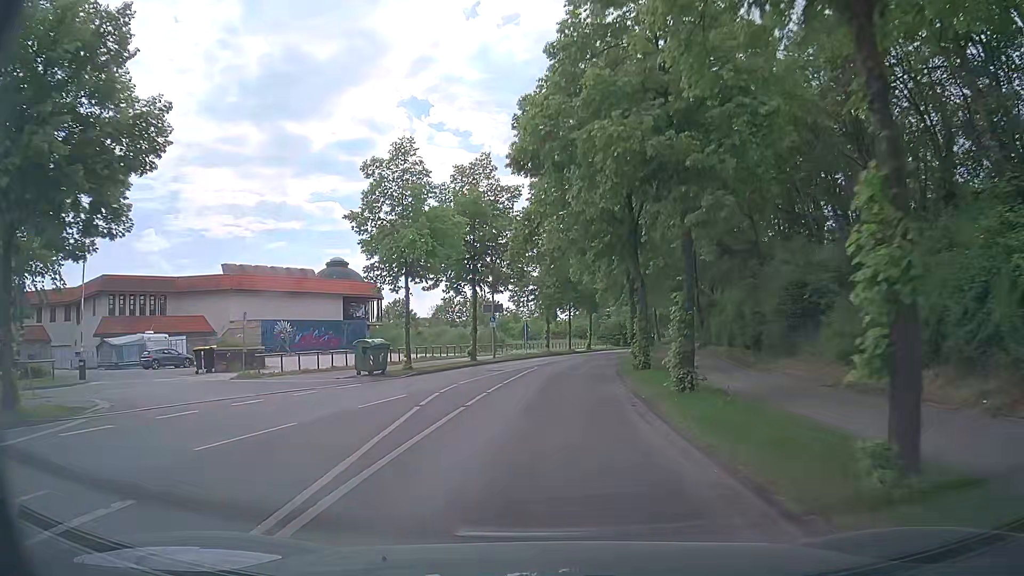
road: tertiary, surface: asphalt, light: Day
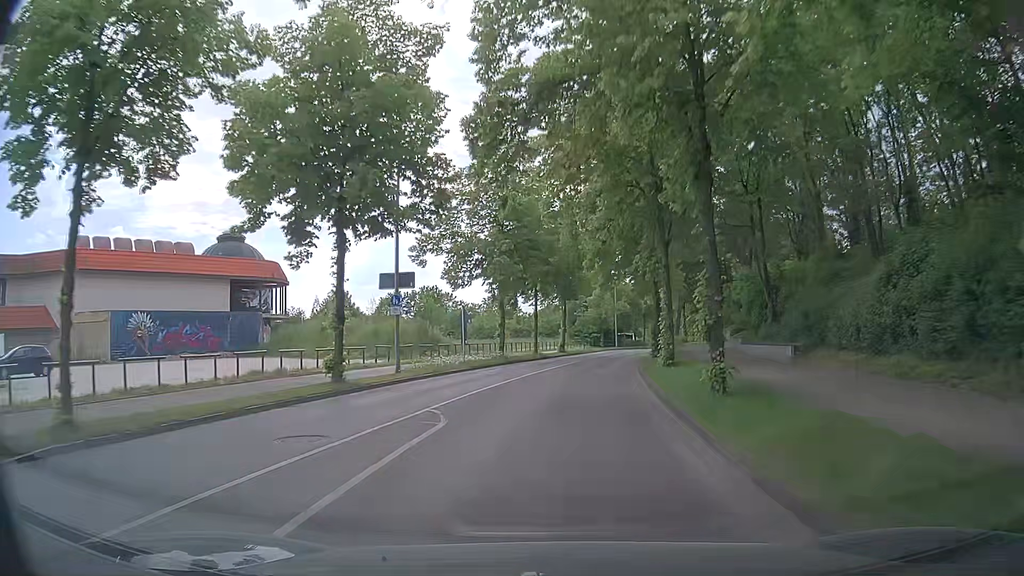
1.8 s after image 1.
(+0.5, +21.1) m; +4°
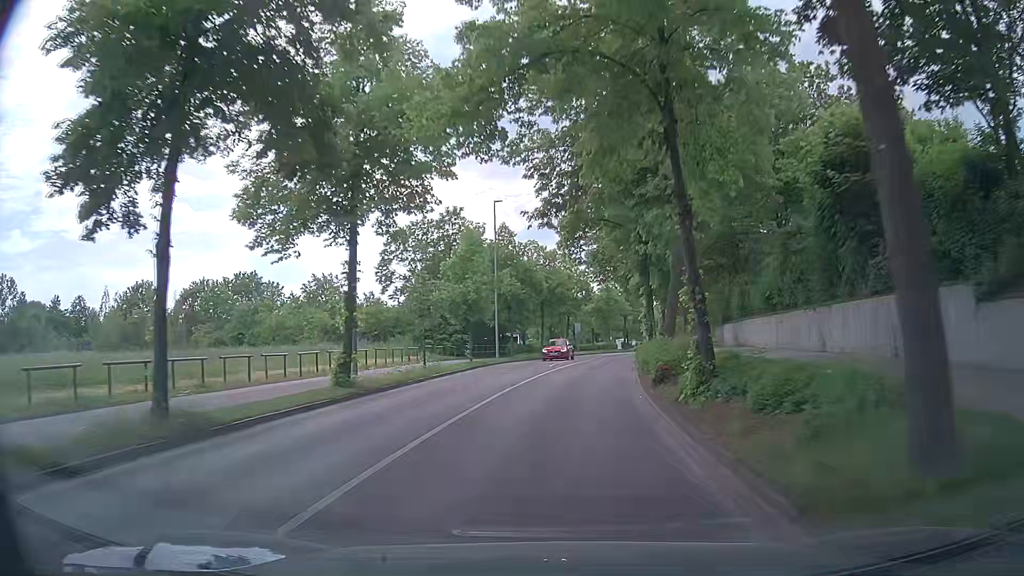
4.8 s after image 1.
(+2.8, +36.0) m; +10°
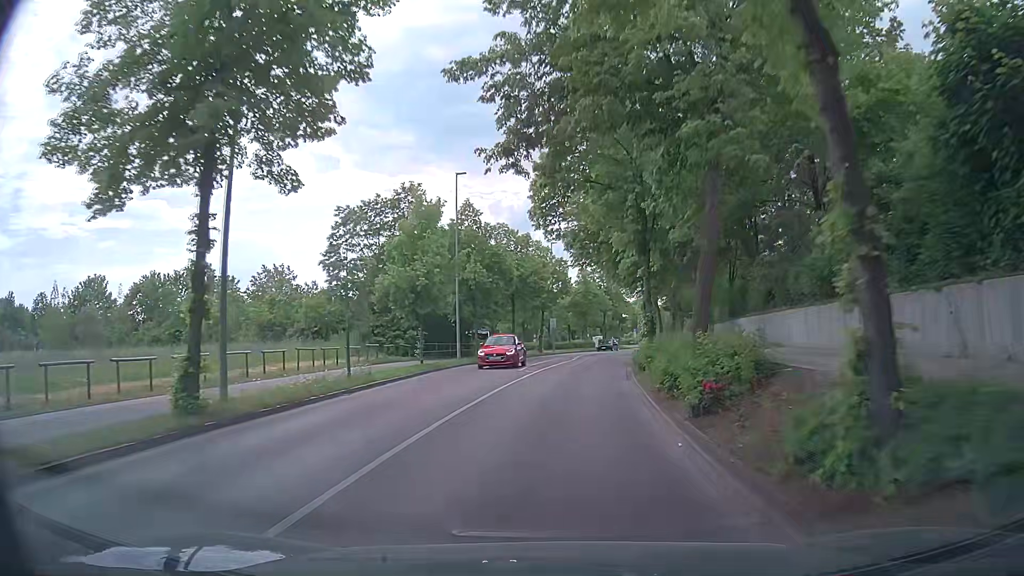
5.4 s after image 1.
(+0.1, +7.3) m; +2°
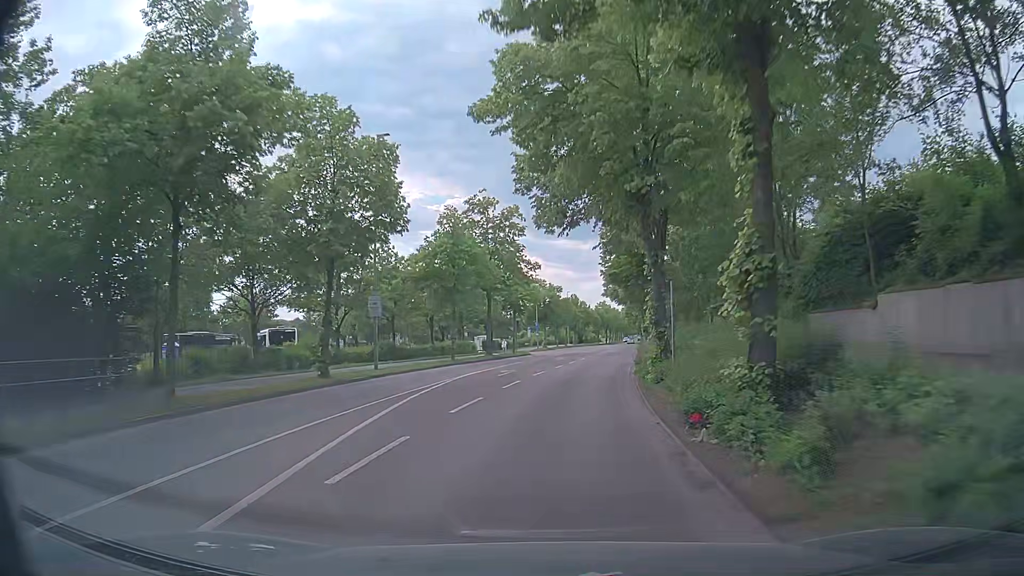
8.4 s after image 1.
(+2.8, +36.4) m; +10°
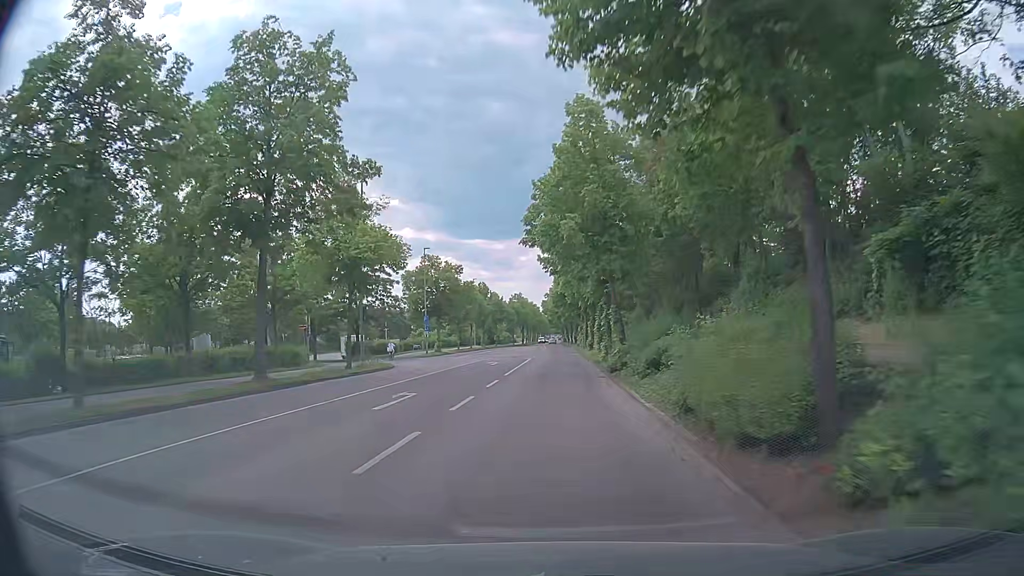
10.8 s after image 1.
(+1.4, +29.5) m; +6°
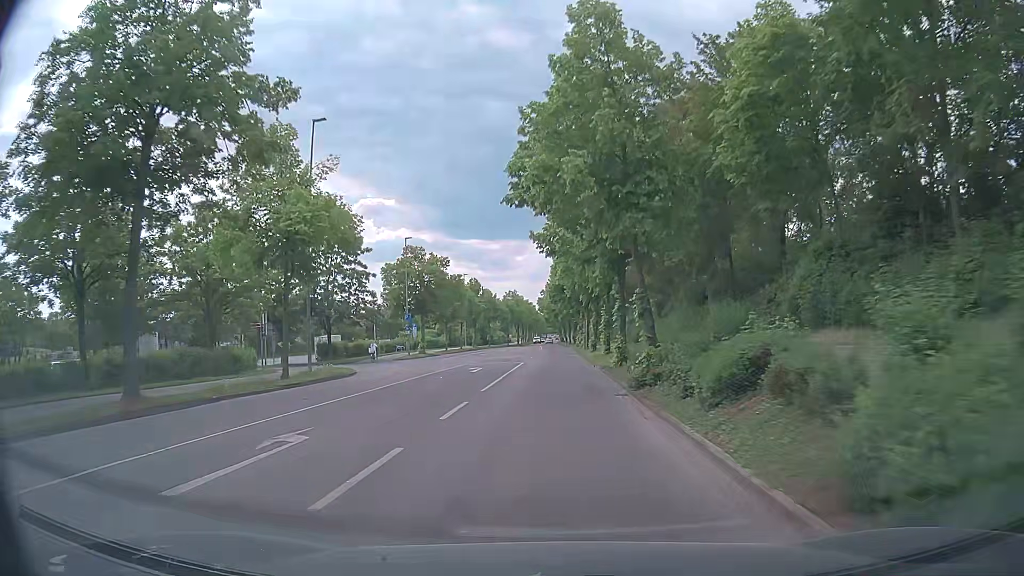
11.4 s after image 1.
(0.0, +7.4) m; 0°
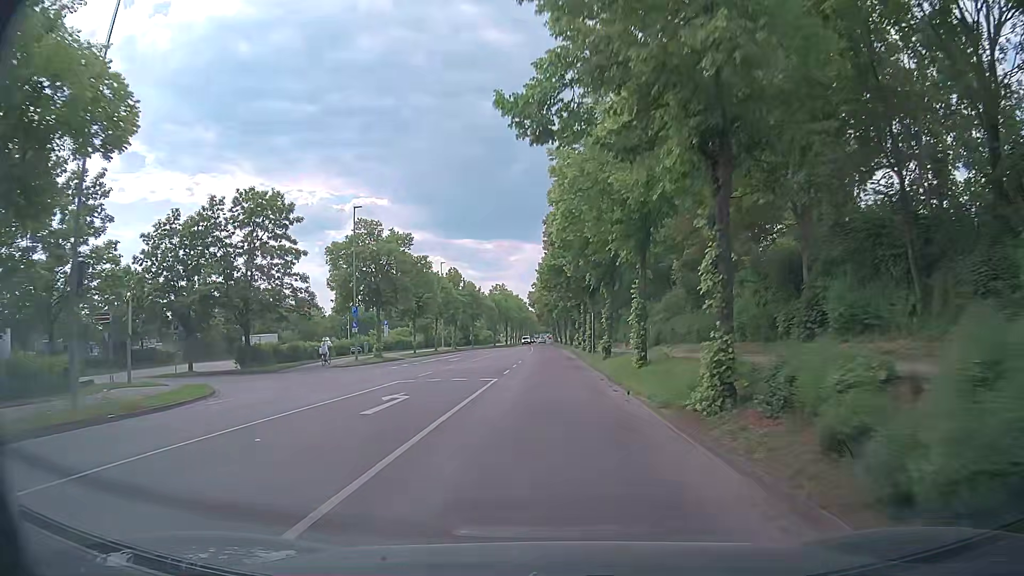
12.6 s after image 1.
(0.0, +15.0) m; 0°
(0, +10) (0, +20) (0, +30) (0, +40) (0, +50) (+1, +60) (+1, +70) (+1, +80) (0, +90) (0, +100) m
